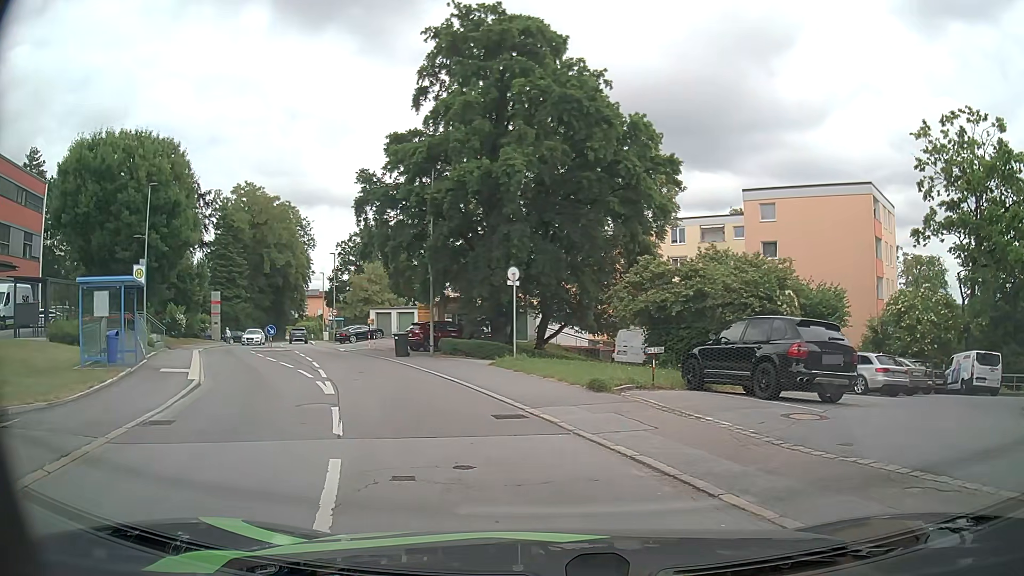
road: residential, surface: asphalt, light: Day
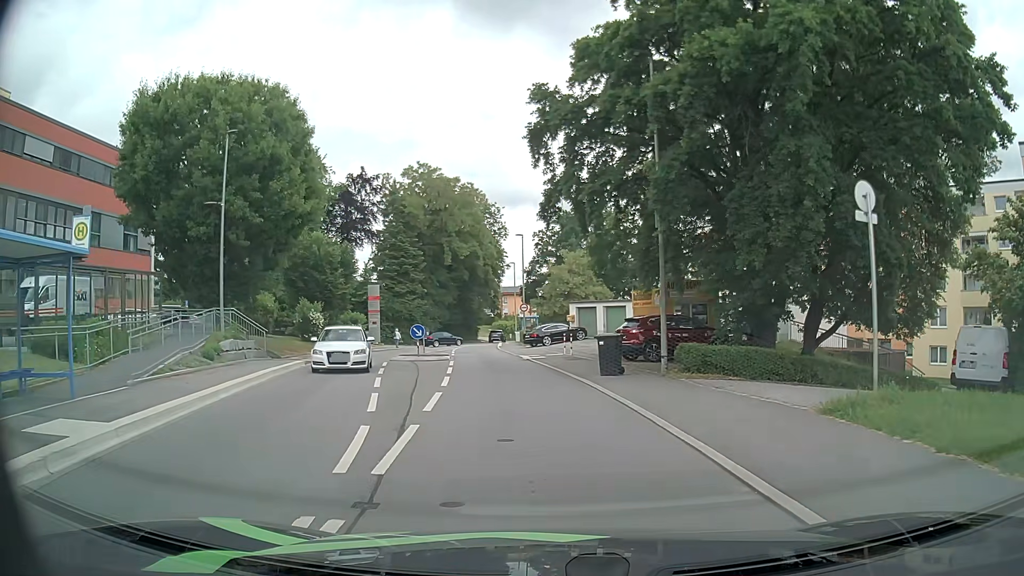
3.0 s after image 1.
(-2.2, +12.4) m; -18°
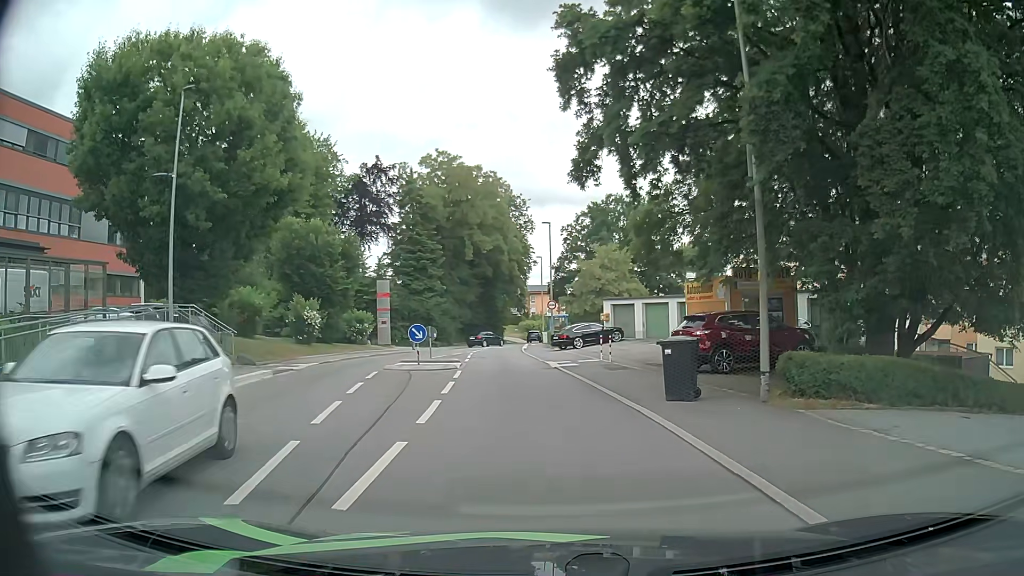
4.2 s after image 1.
(-0.1, +5.9) m; -1°
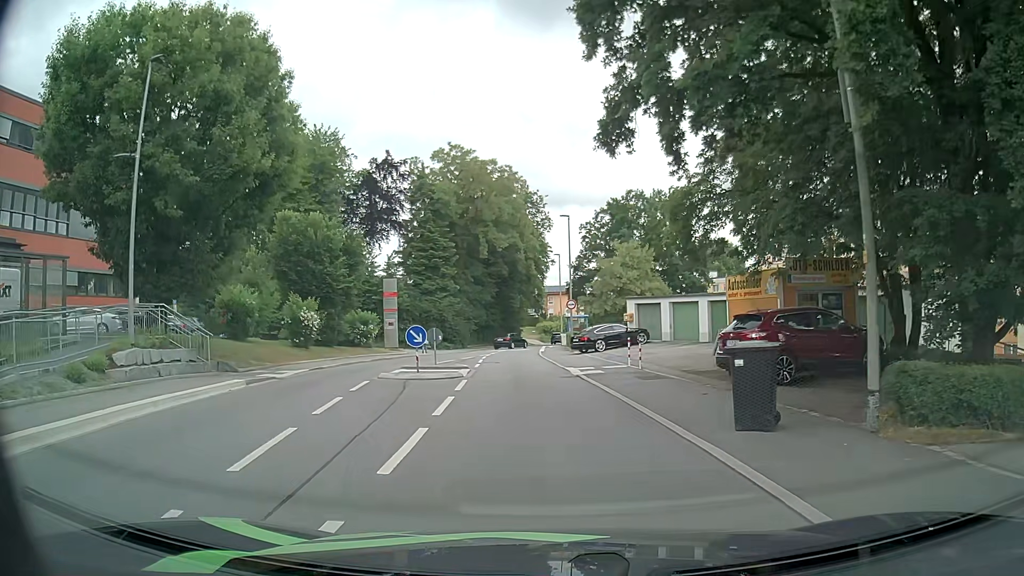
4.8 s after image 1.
(-0.1, +3.3) m; -2°
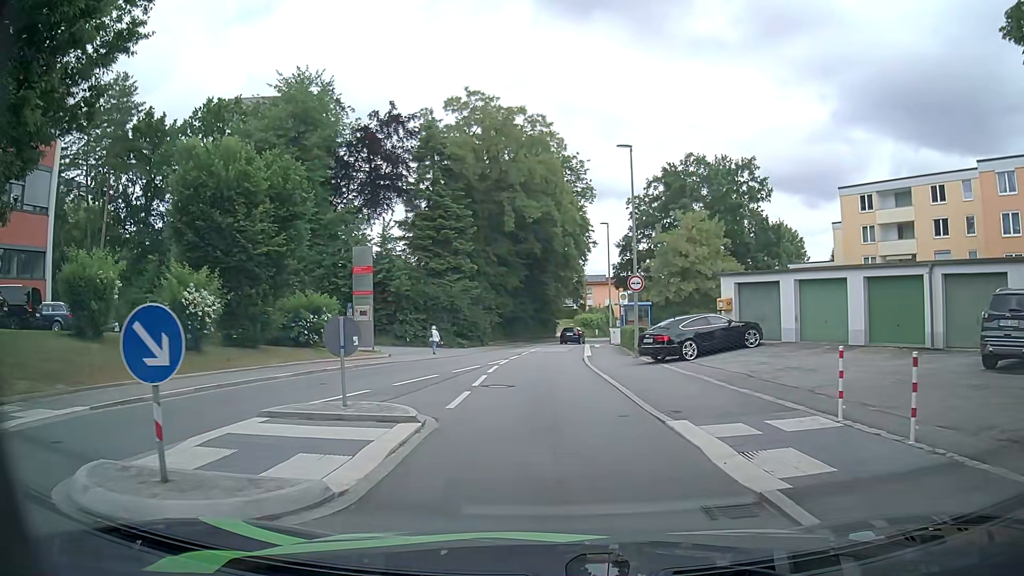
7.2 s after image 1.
(-0.6, +14.7) m; -4°
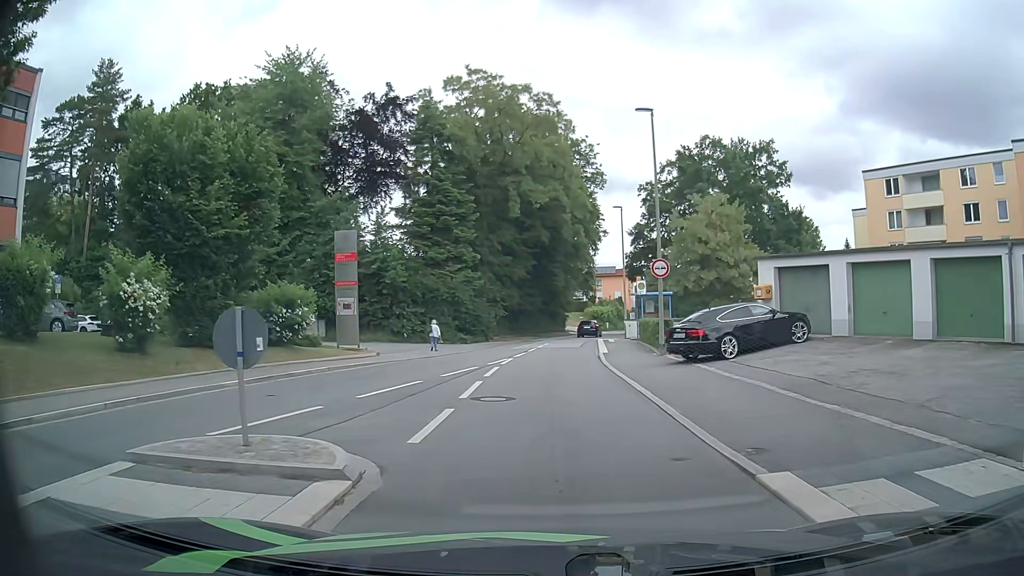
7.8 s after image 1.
(0.0, +3.8) m; -1°
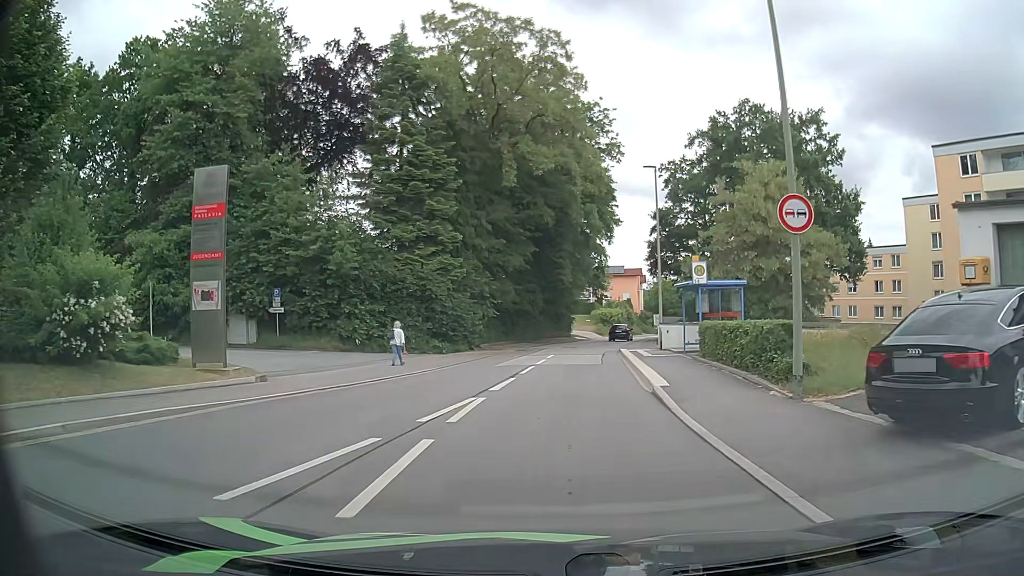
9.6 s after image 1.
(0.0, +11.8) m; +1°
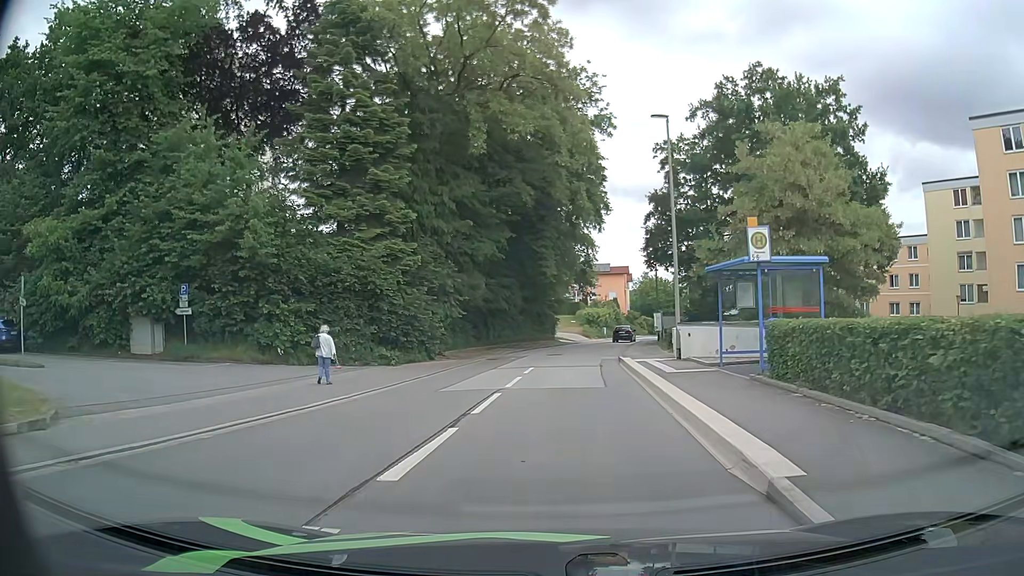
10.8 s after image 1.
(+0.1, +7.7) m; +1°
(0, +10) (0, +20) (+1, +30) (+2, +40) (+4, +50) (+6, +60) (+8, +69) (+10, +79) (+13, +89) (+15, +98) m
